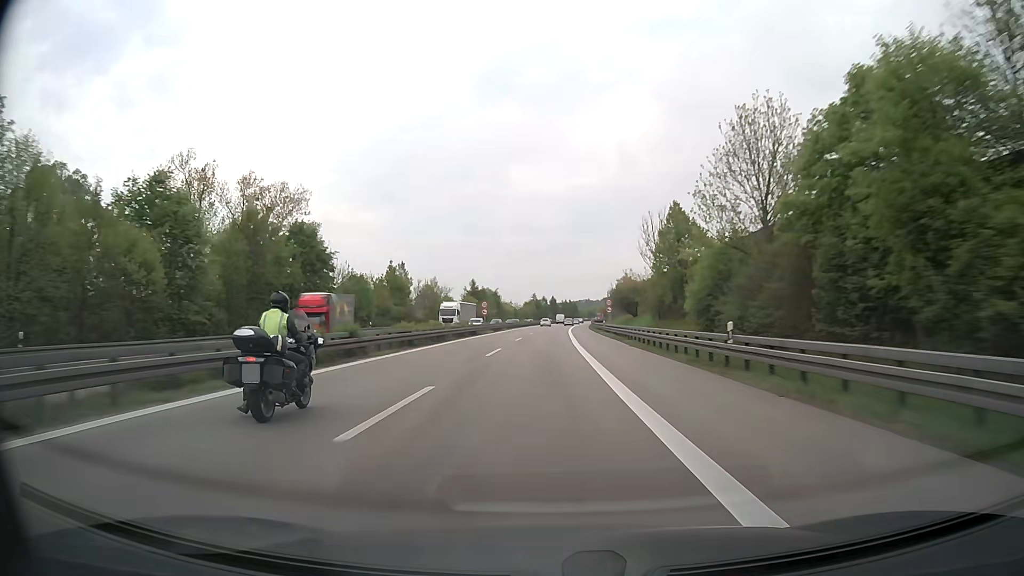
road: motorway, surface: asphalt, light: Day
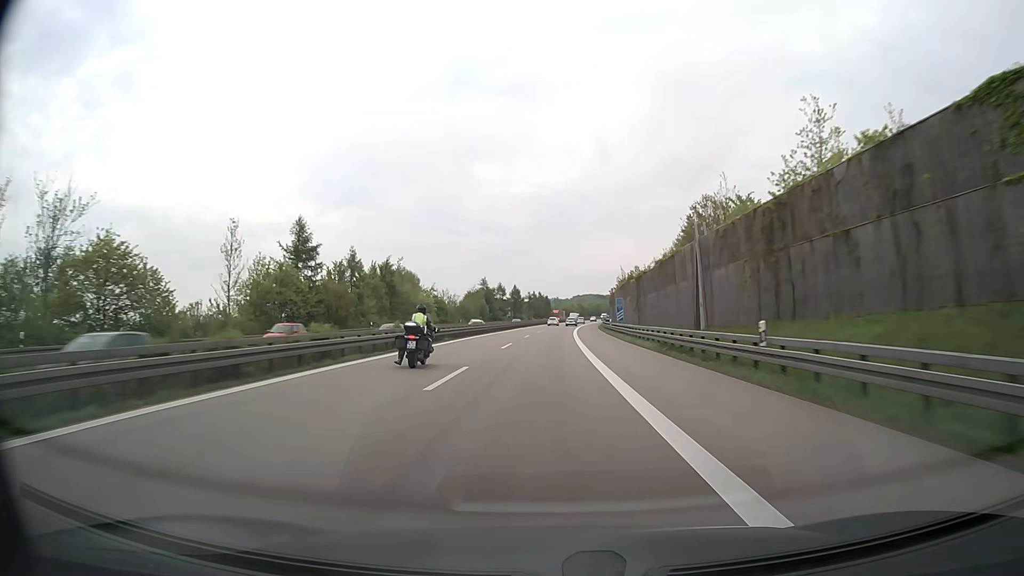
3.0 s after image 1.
(+2.1, +103.1) m; +3°
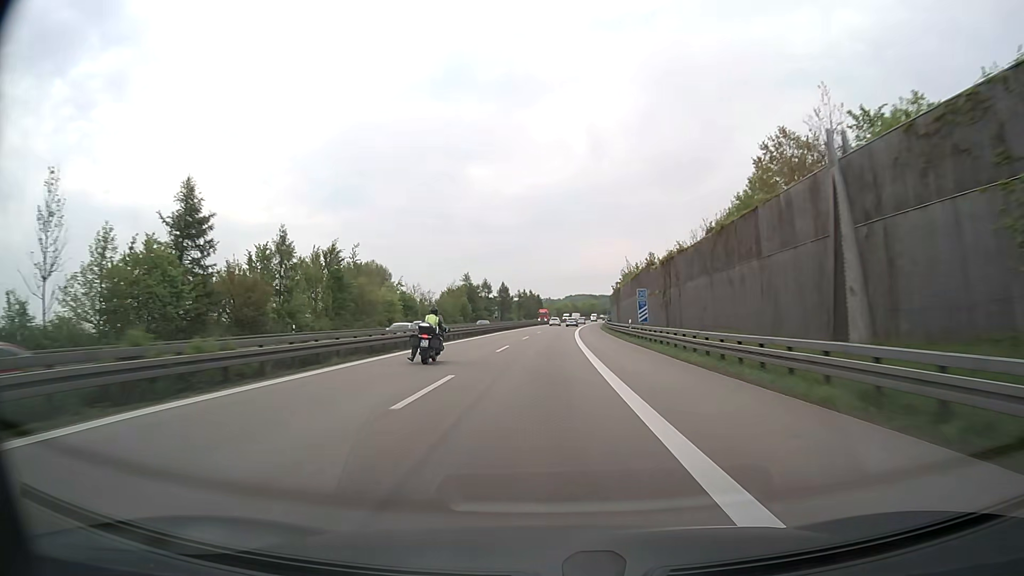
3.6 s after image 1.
(+0.2, +20.6) m; +1°
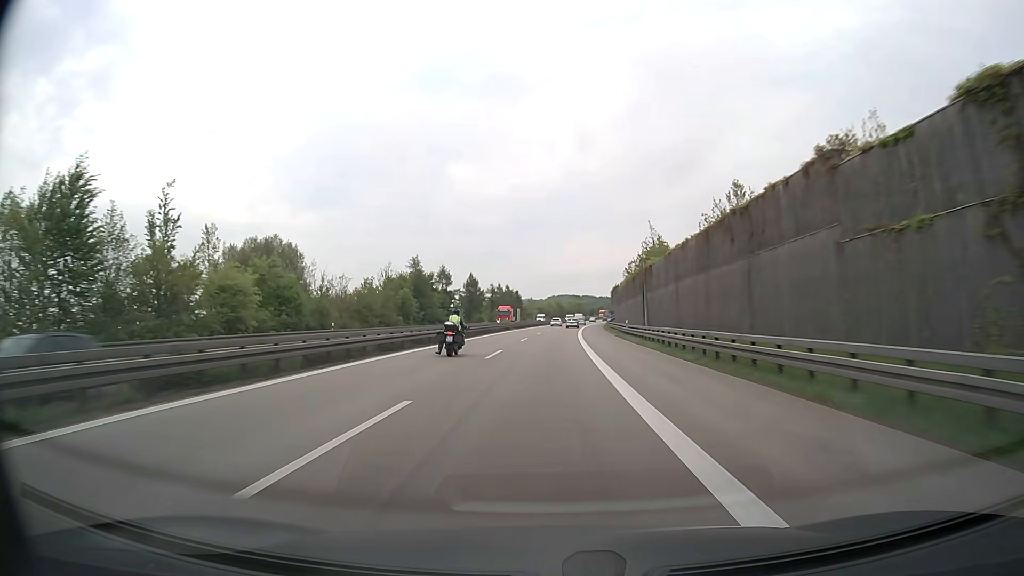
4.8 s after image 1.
(+0.5, +41.2) m; +1°
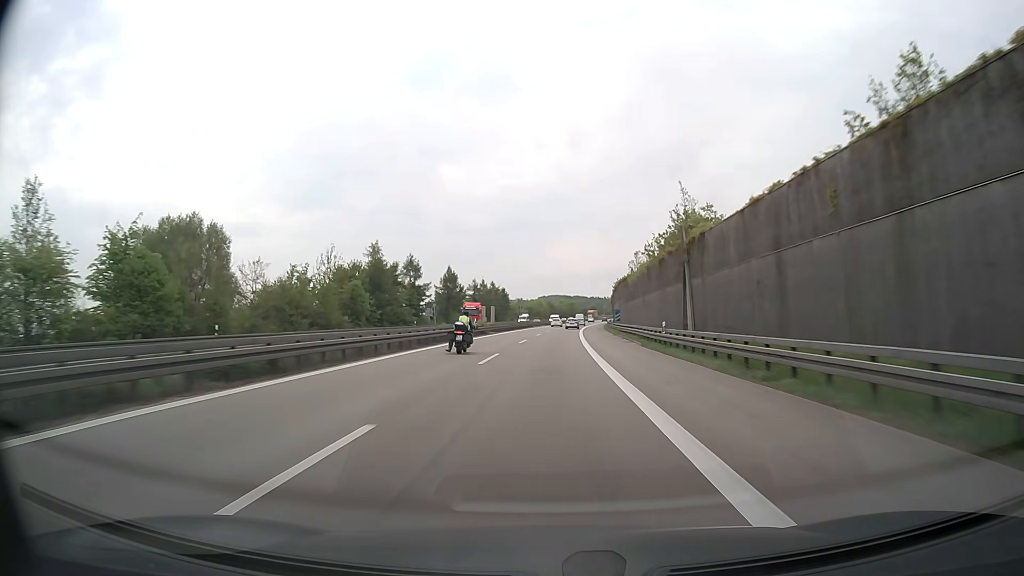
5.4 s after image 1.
(+0.1, +20.6) m; +1°
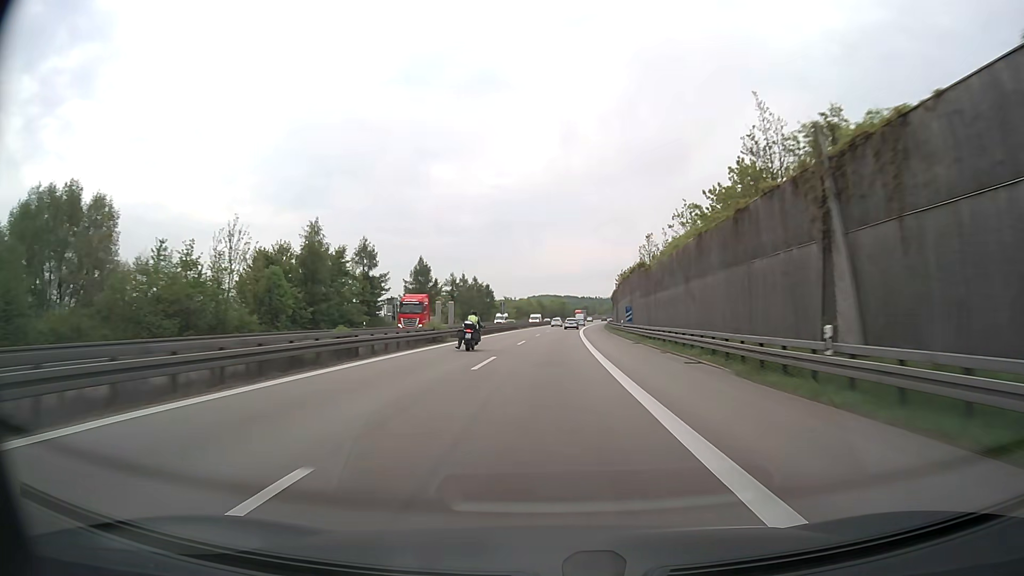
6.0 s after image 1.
(+0.1, +20.6) m; +1°
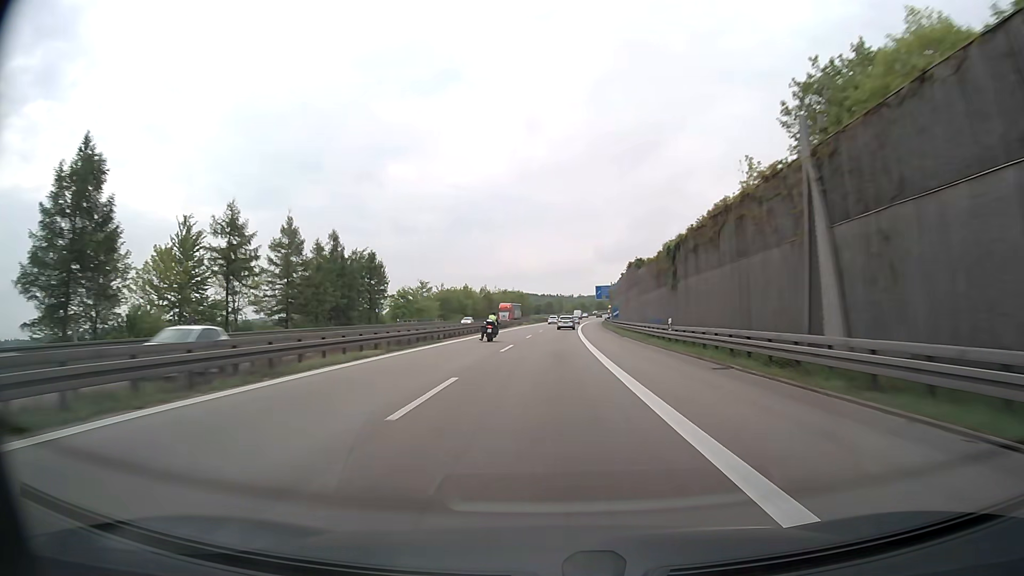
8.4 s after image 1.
(+2.6, +80.8) m; +4°
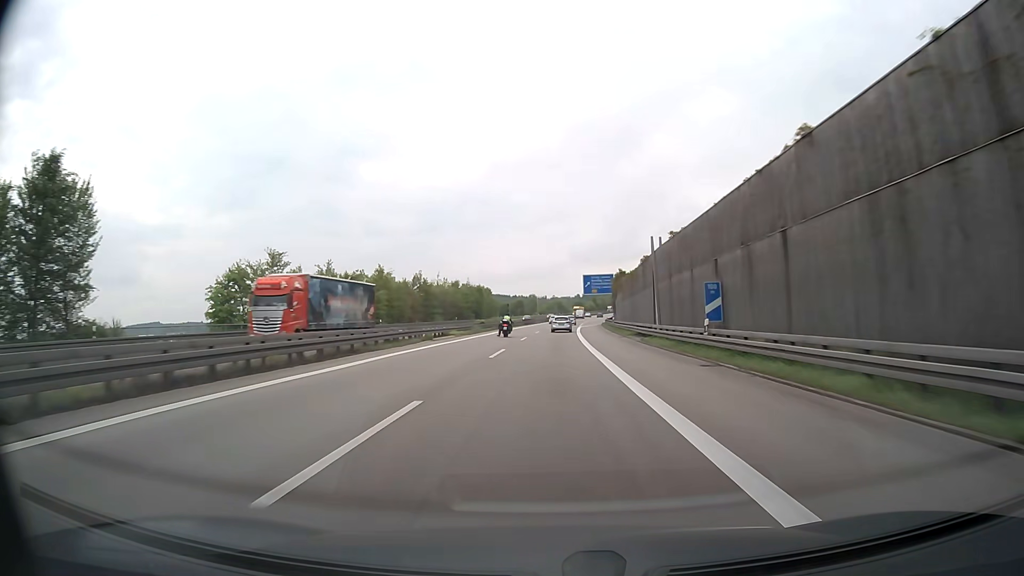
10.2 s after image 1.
(+1.1, +57.9) m; +2°
(0, +10) (0, +20) (0, +30) (0, +40) (+1, +50) (+1, +60) (+1, +70) (+2, +80) (+2, +90) (+3, +100) m
